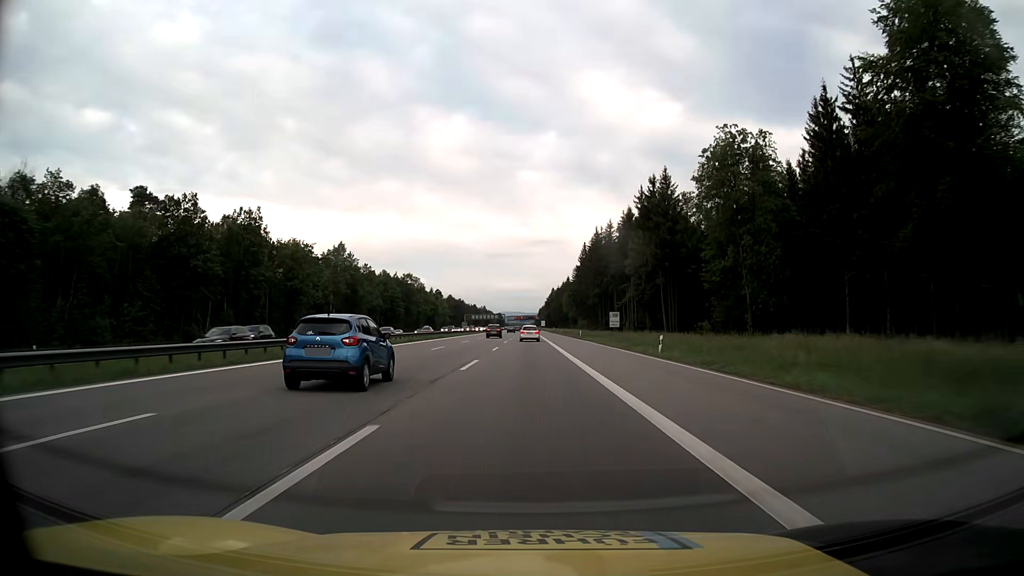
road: motorway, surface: asphalt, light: Day
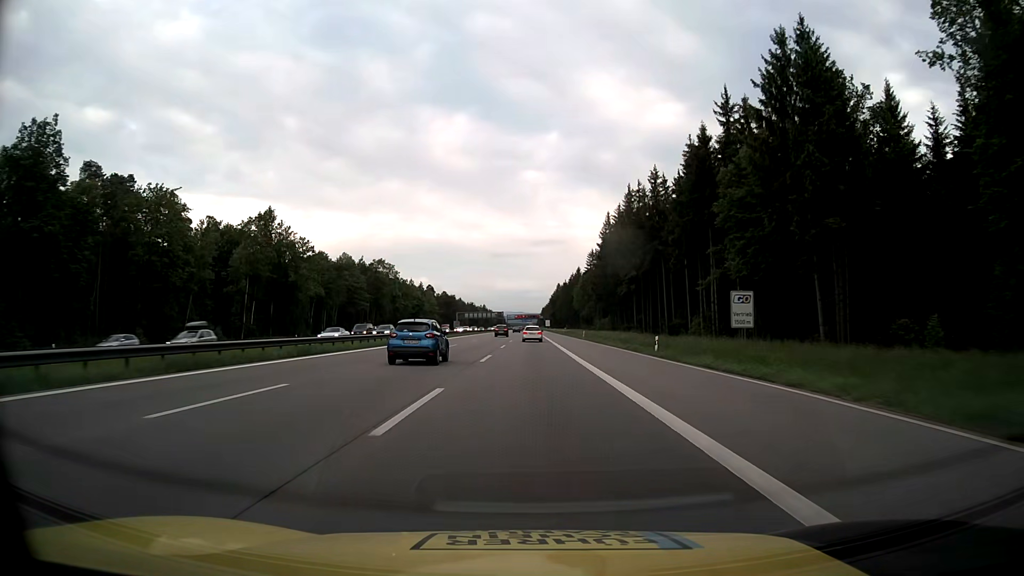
(0.0, +49.0) m; 0°
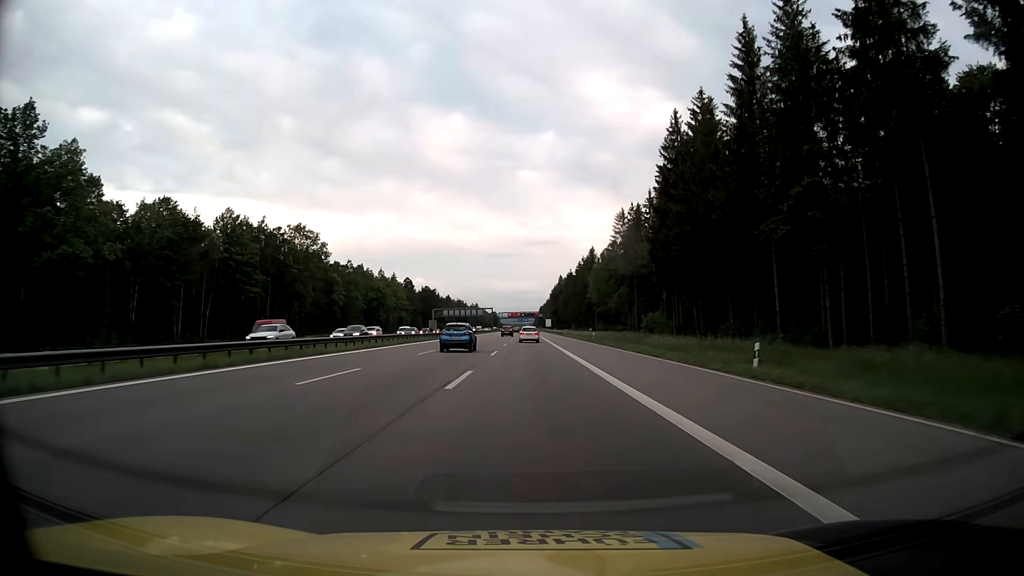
(0.0, +65.6) m; 0°
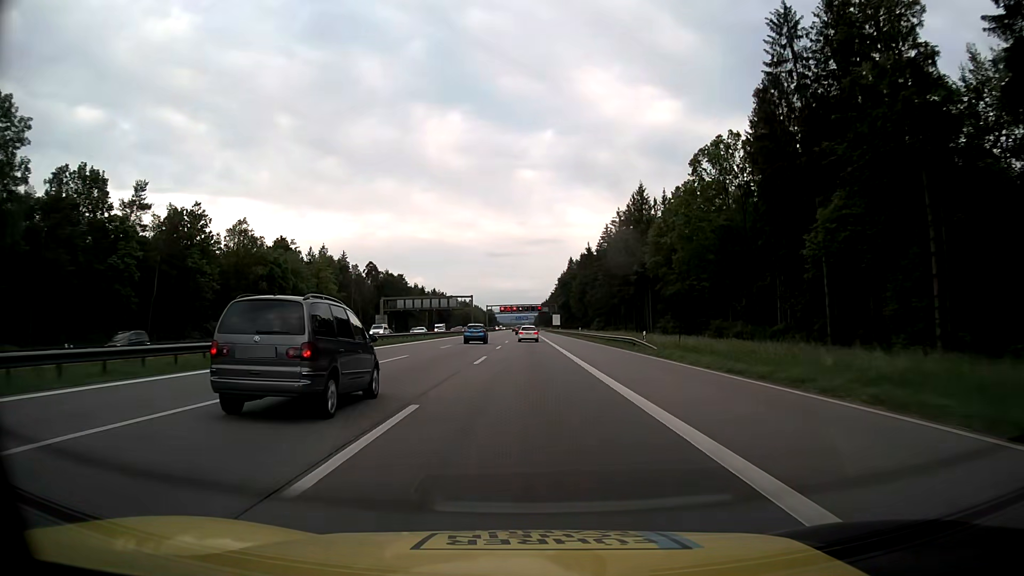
(+0.1, +82.2) m; 0°
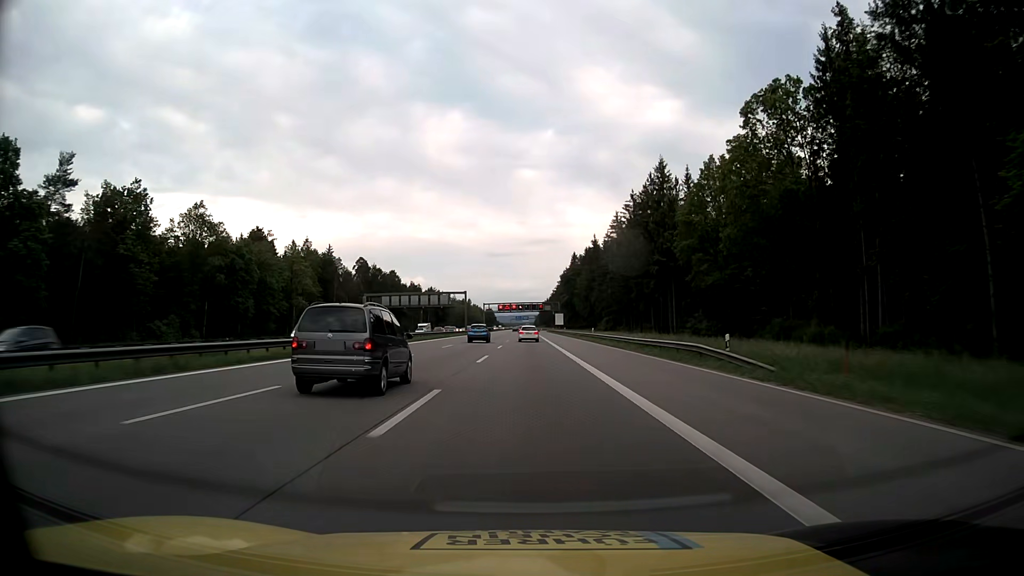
(0.0, +16.5) m; 0°
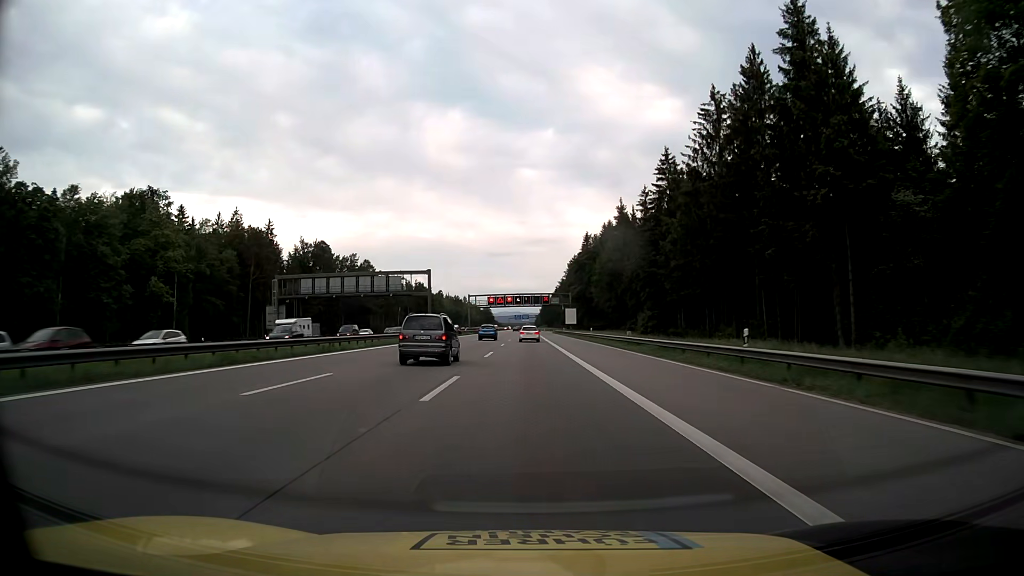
(0.0, +49.4) m; 0°
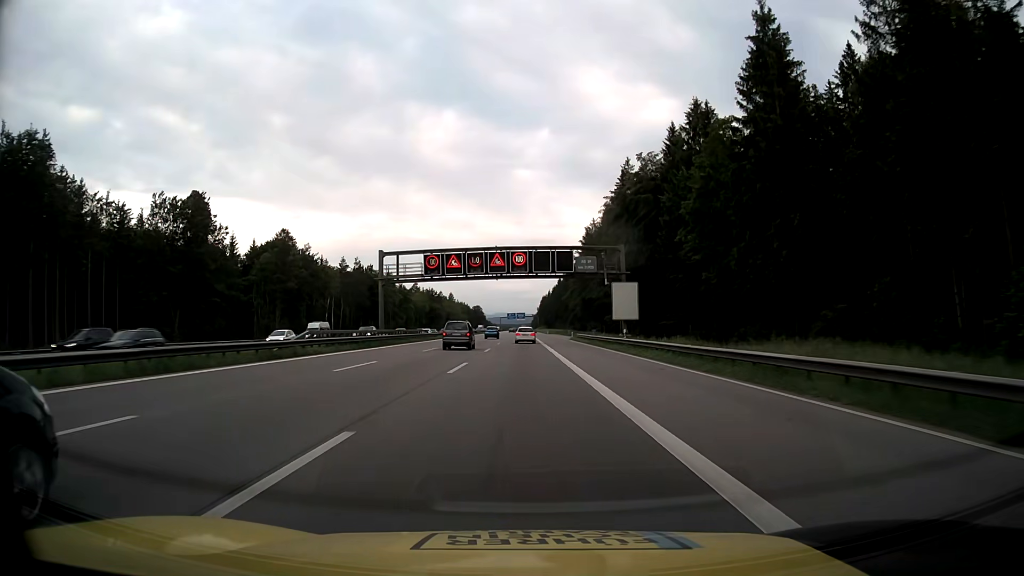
(+0.3, +82.1) m; 0°
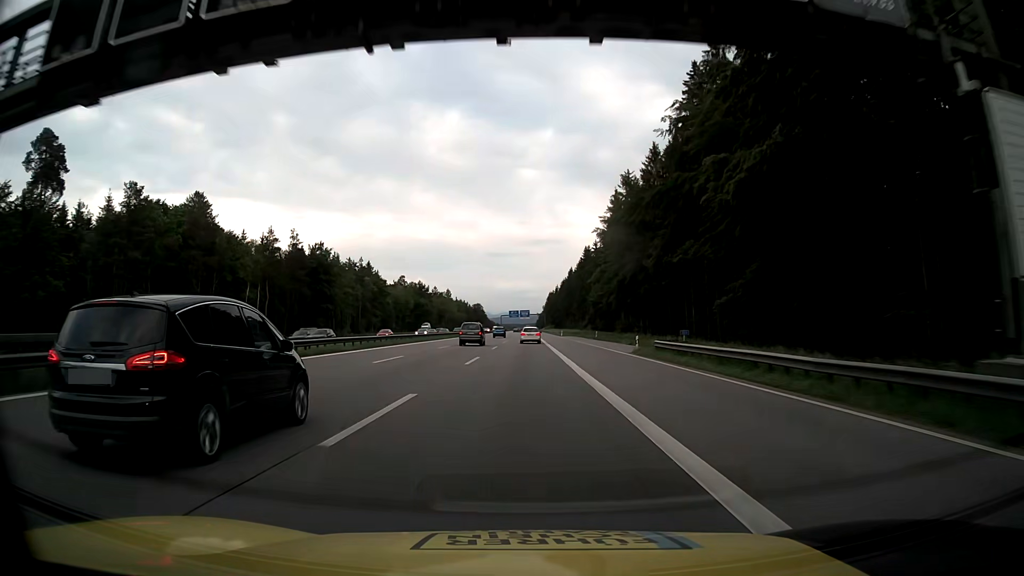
(-0.2, +49.2) m; 0°
(0, +10) (0, +20) (0, +30) (0, +40) (0, +50) (0, +60) (0, +70) (0, +80) (0, +90) (0, +100) m
